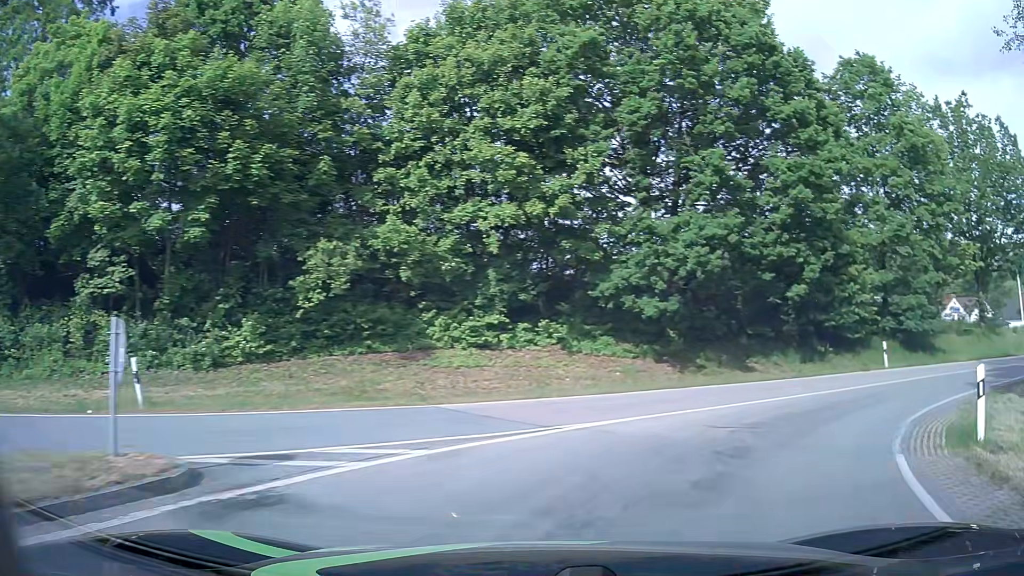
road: primary_link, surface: asphalt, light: Day
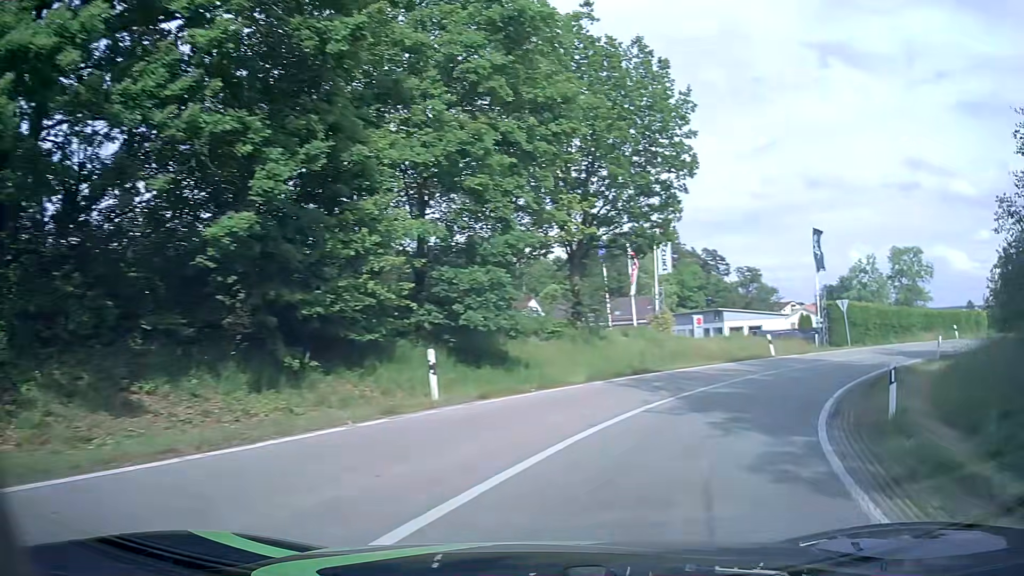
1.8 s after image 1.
(+5.1, +13.2) m; +42°
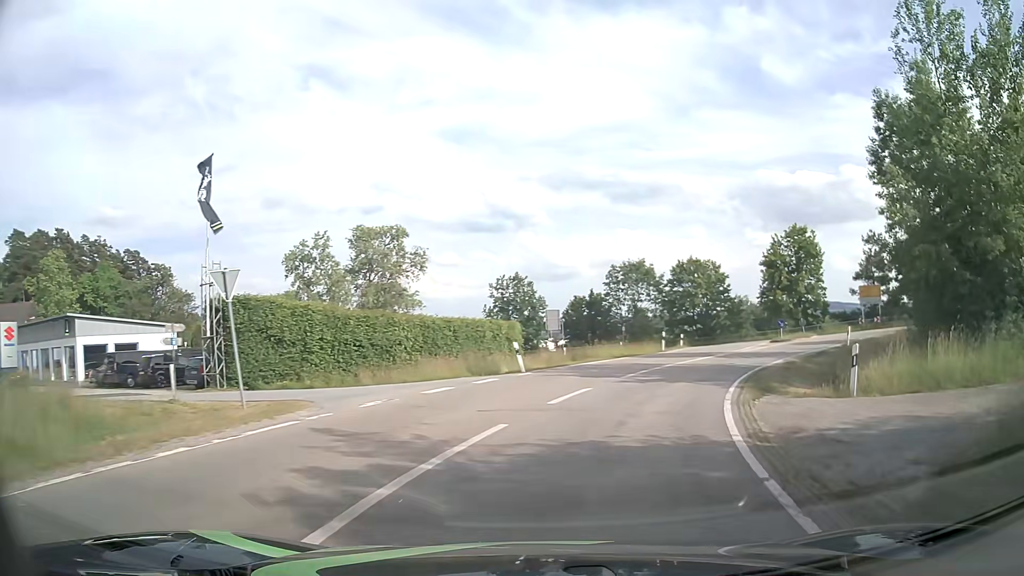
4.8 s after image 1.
(+12.6, +25.4) m; +48°
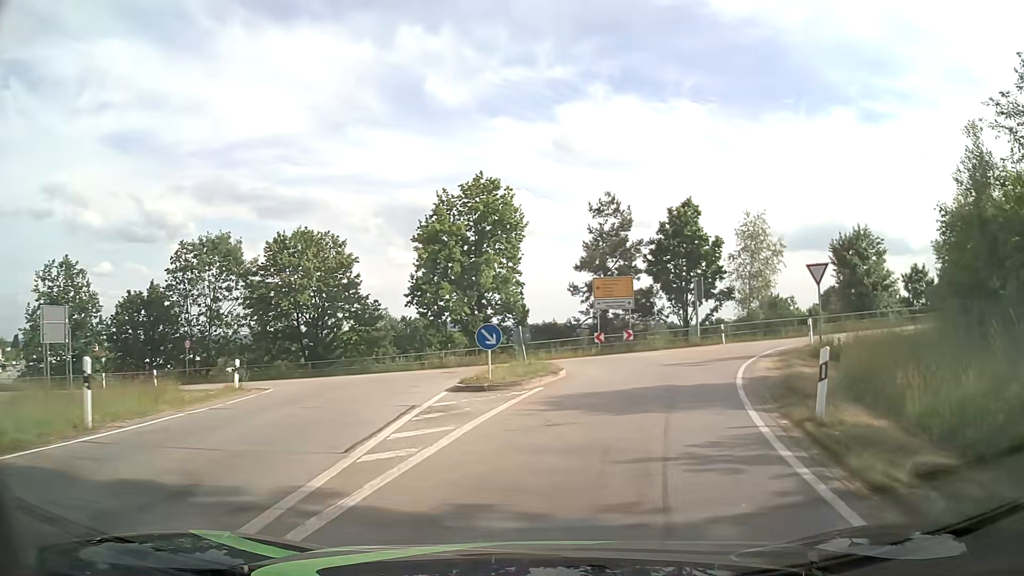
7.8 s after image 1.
(+7.3, +27.9) m; +29°
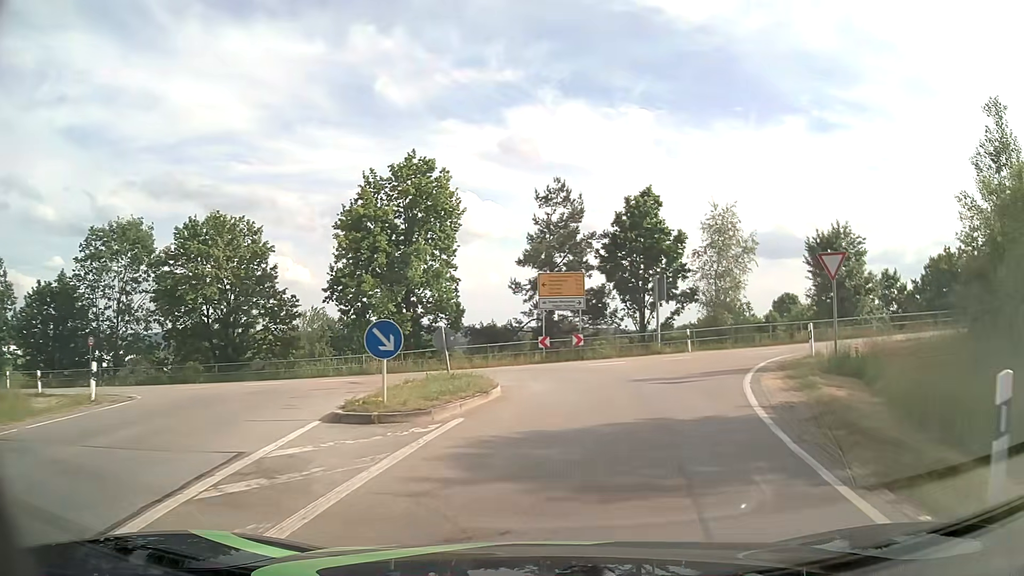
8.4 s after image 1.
(+0.3, +5.1) m; +7°
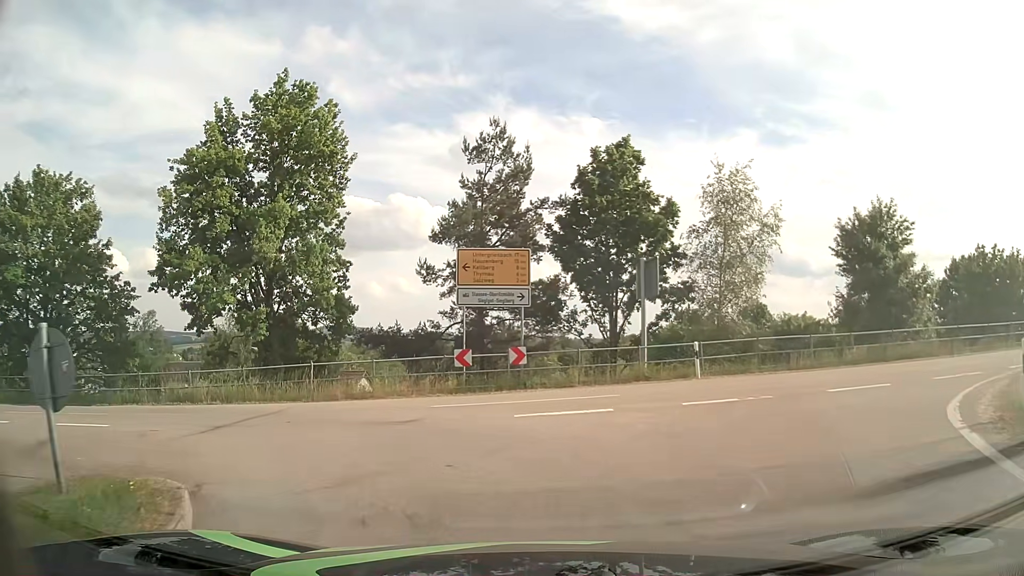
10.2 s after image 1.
(+0.6, +11.8) m; +3°
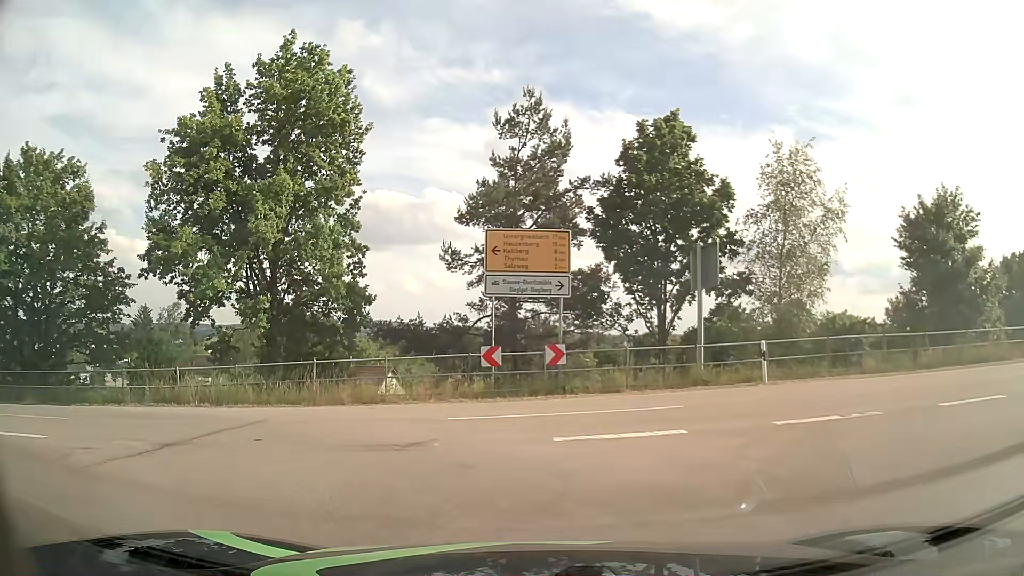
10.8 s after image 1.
(0.0, +2.8) m; -2°
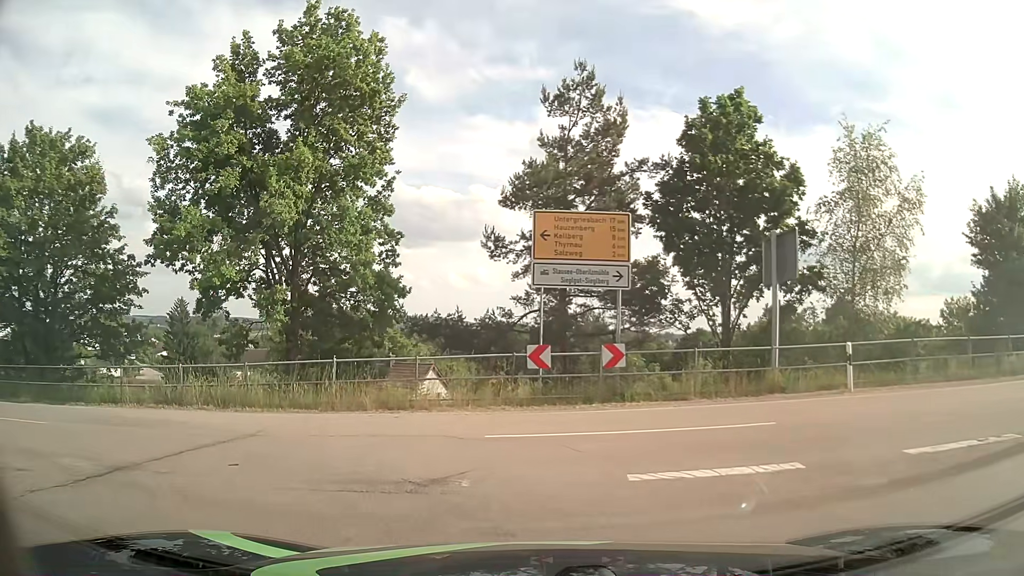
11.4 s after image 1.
(-0.1, +2.2) m; -4°
